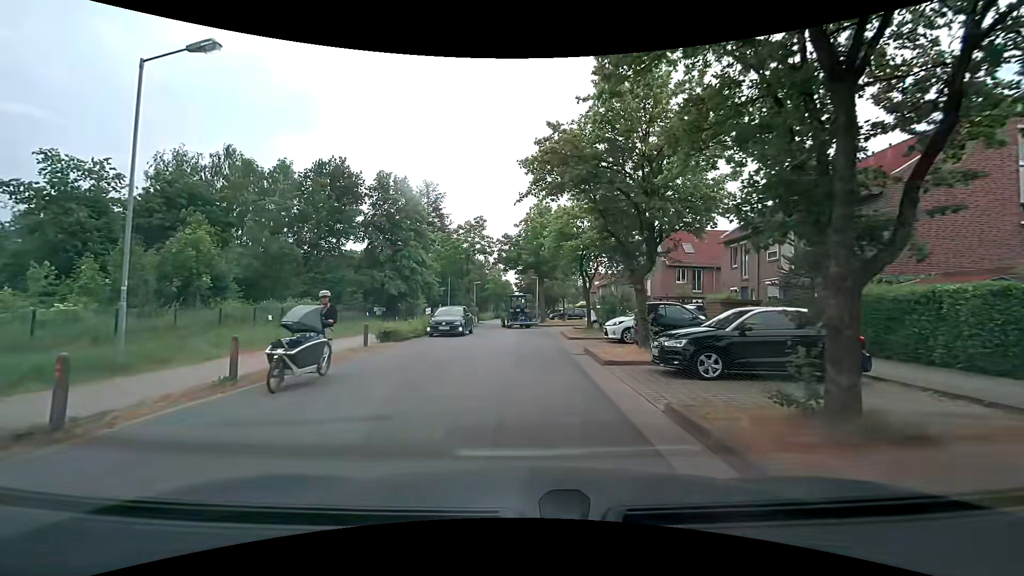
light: Day
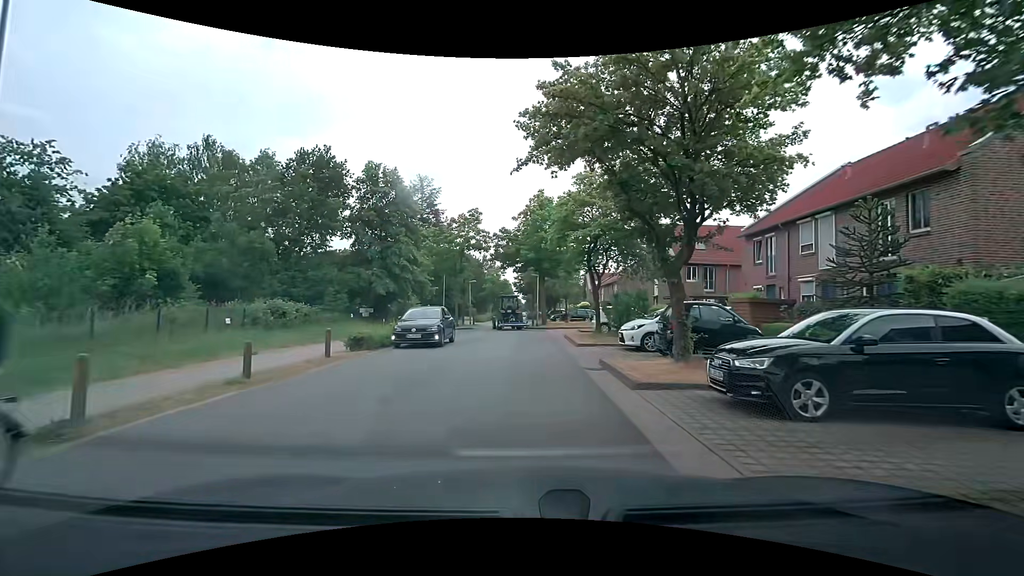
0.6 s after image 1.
(+0.1, +3.3) m; +1°
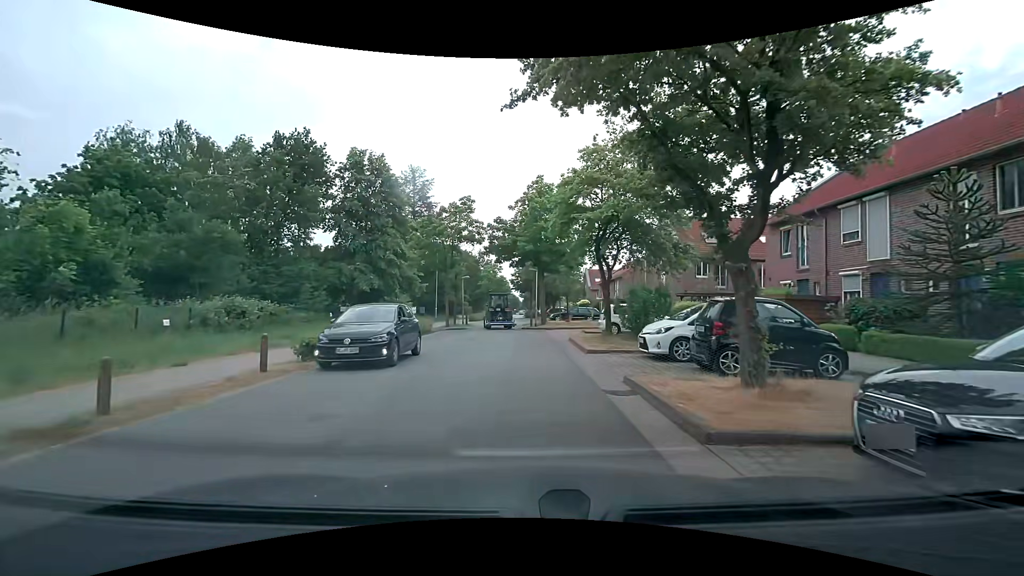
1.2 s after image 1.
(0.0, +3.3) m; +2°
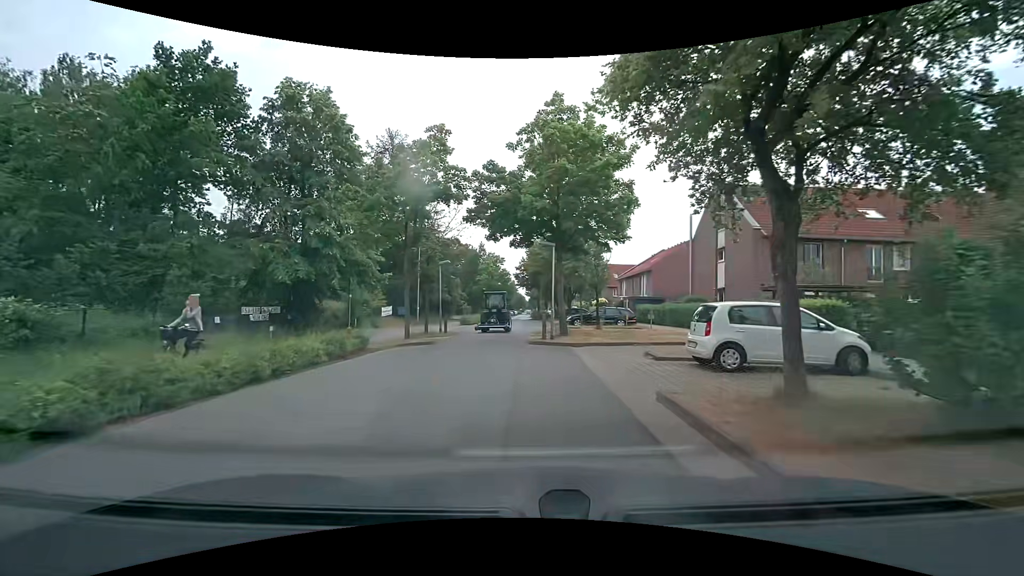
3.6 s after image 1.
(-0.4, +12.3) m; -2°
